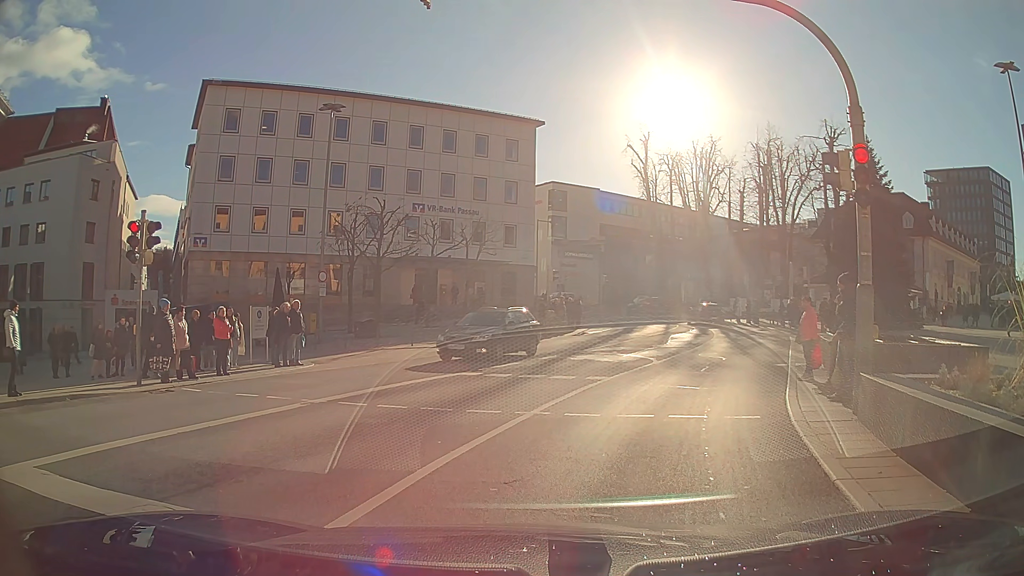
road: primary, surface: asphalt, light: Day
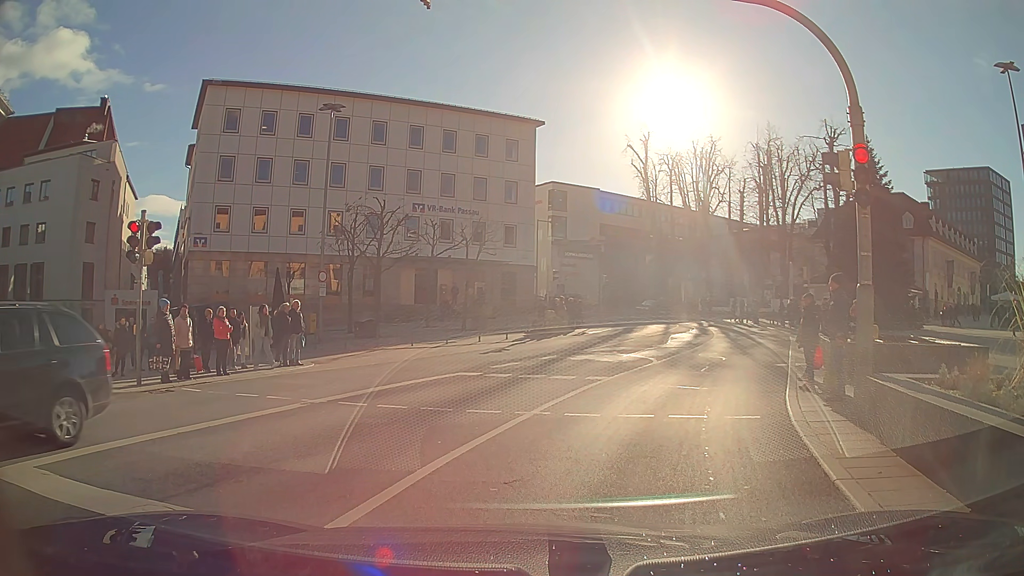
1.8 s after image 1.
(0.0, 0.0) m; 0°
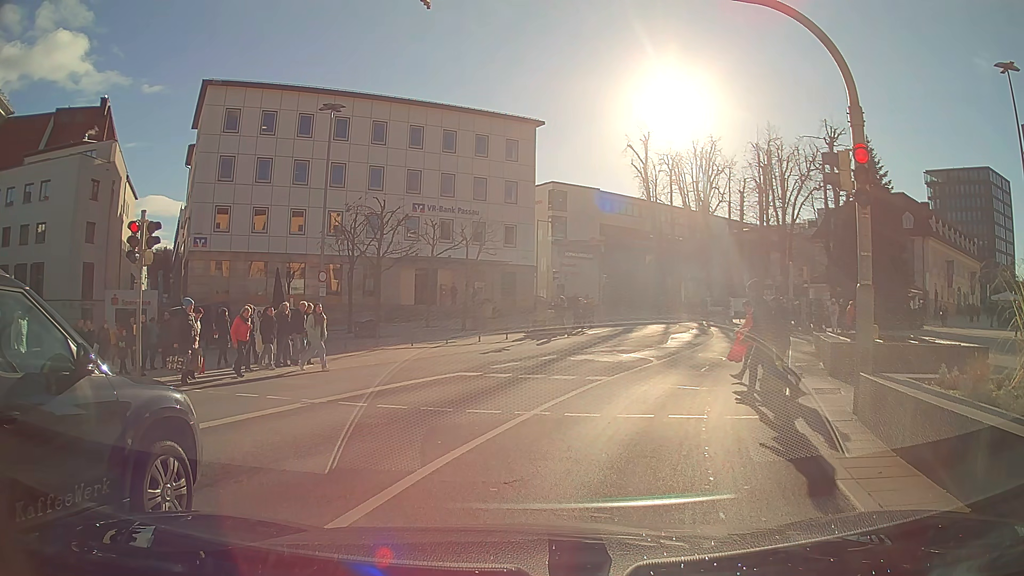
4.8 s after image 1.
(0.0, 0.0) m; 0°
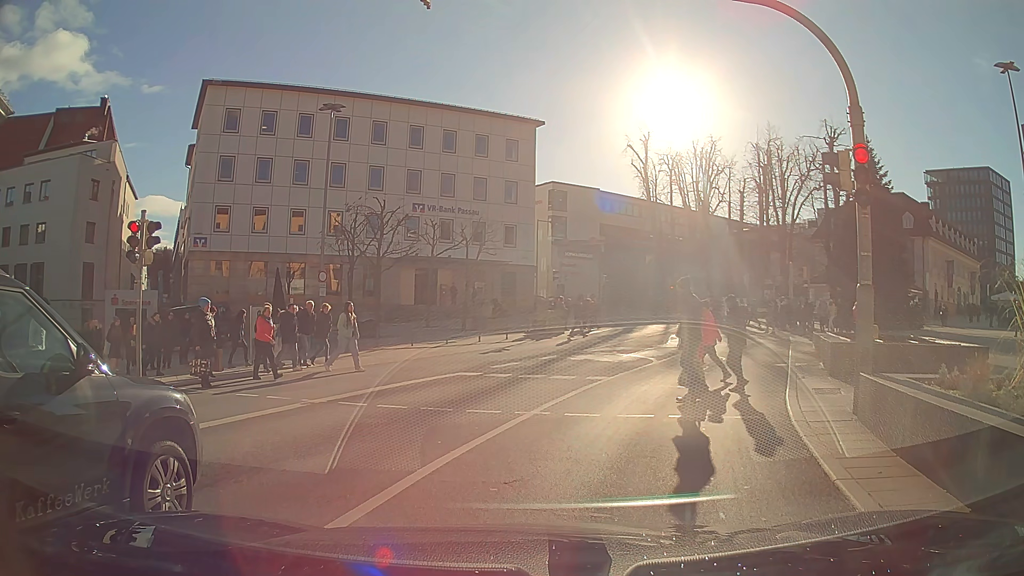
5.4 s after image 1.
(0.0, 0.0) m; 0°
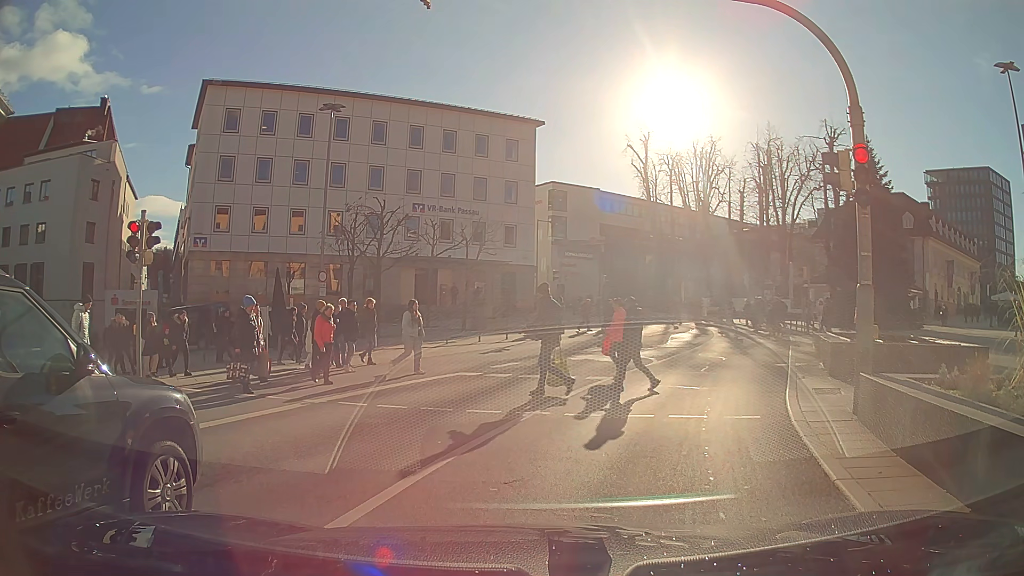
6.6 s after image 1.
(0.0, 0.0) m; 0°
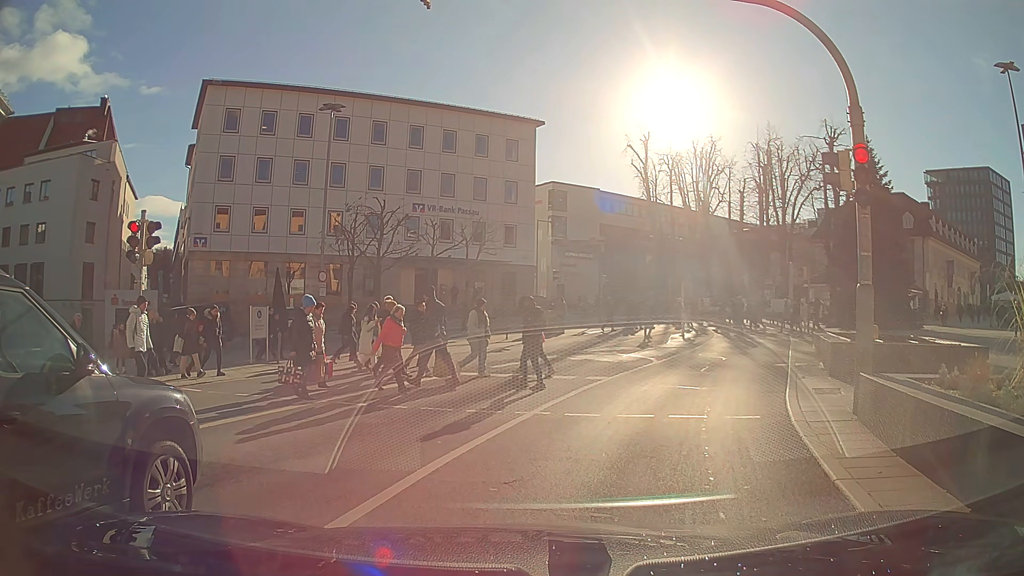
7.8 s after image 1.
(0.0, 0.0) m; 0°
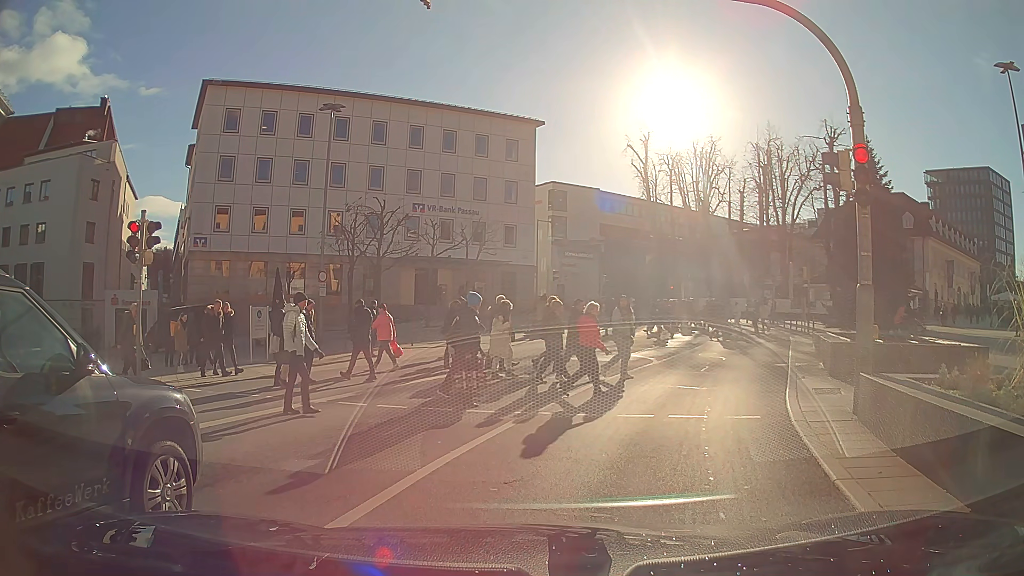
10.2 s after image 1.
(0.0, 0.0) m; 0°
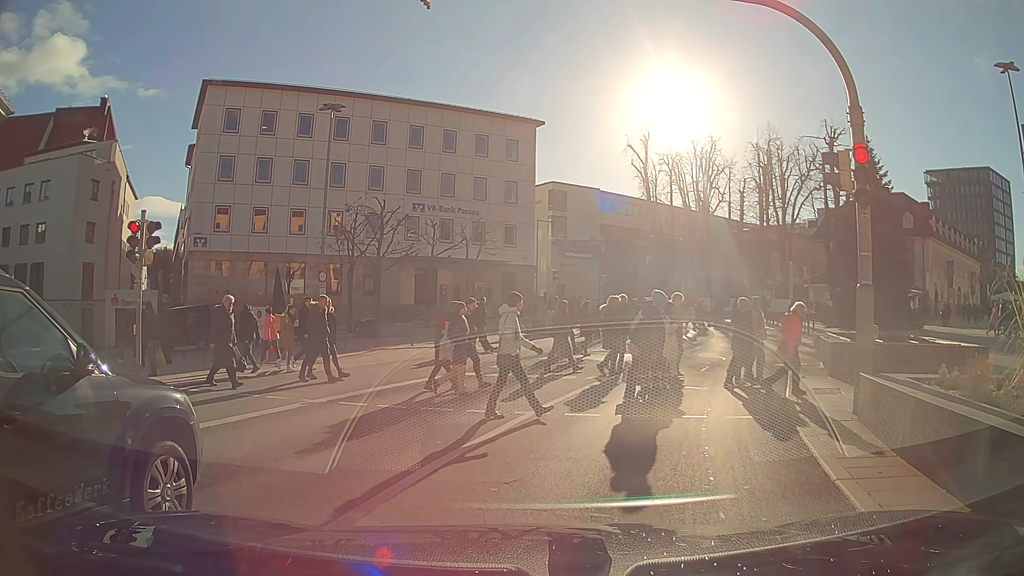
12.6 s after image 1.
(0.0, 0.0) m; 0°
(+2, +10) (+6, +19) (+9, +28) (+12, +38) (+12, +48) (+10, +58) (+5, +67) (+1, +75) (-4, +84) (-9, +93) m
